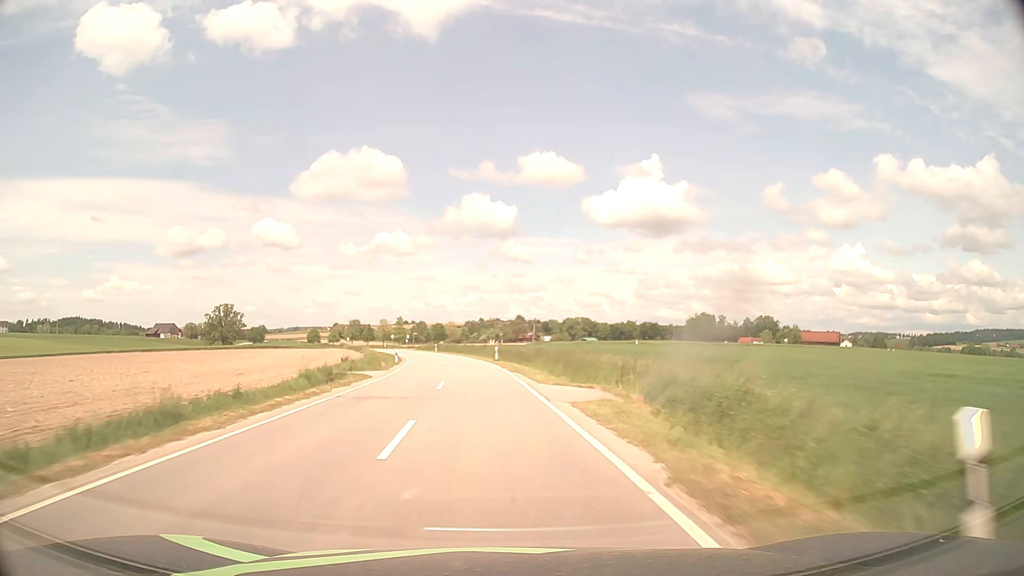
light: Day
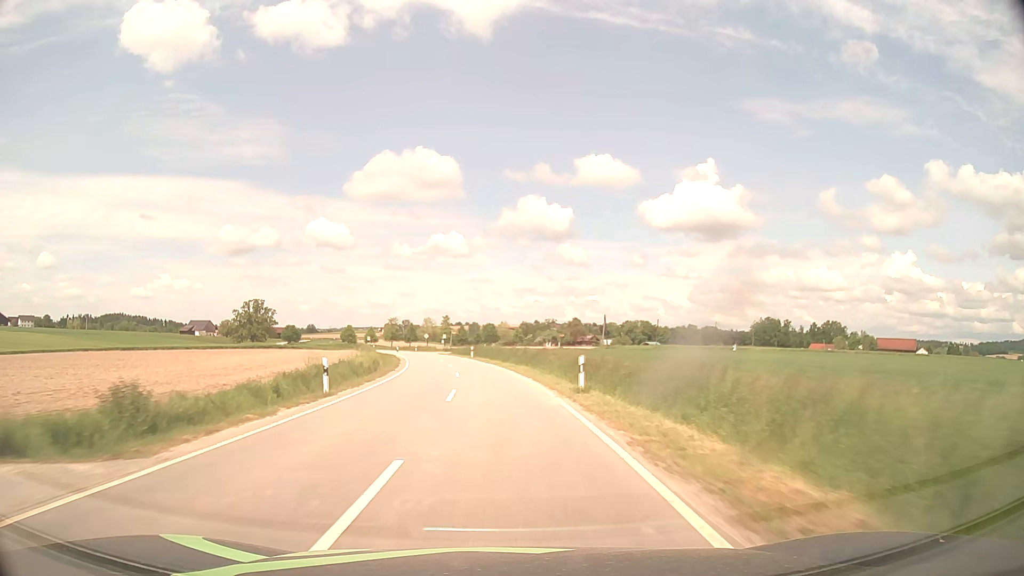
(-1.3, +28.3) m; -5°
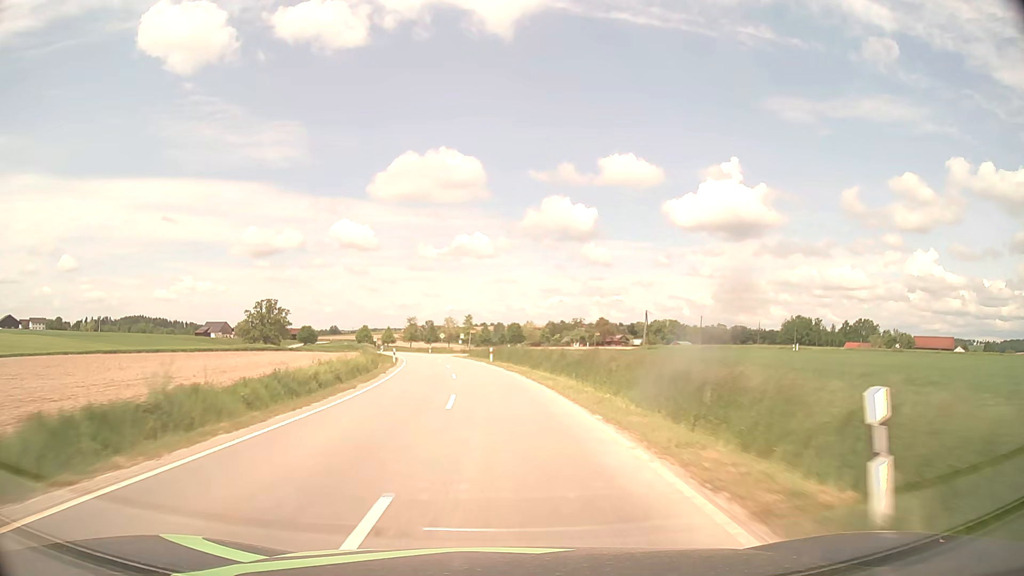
(-0.2, +14.2) m; -2°
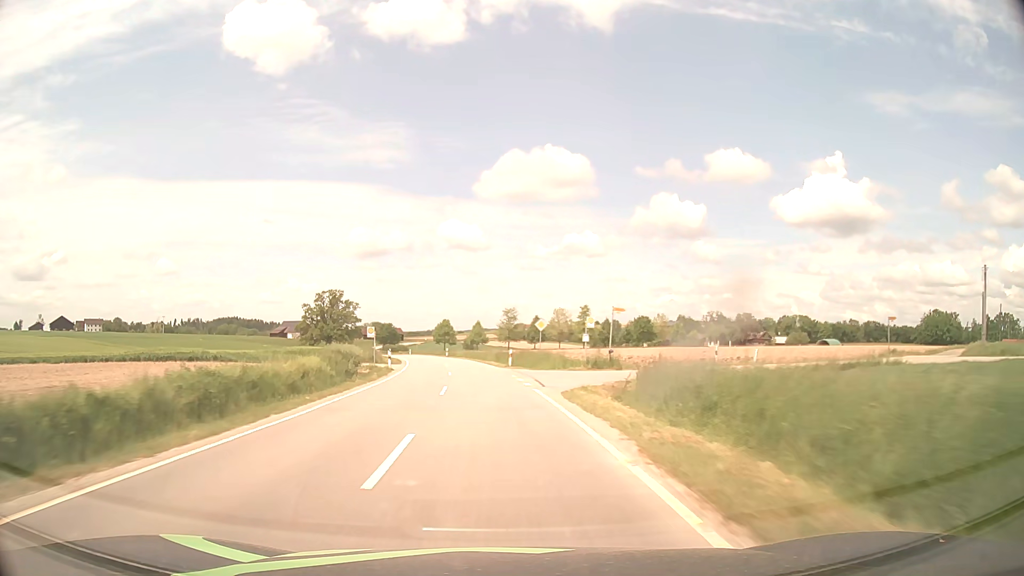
(-4.5, +56.5) m; -9°
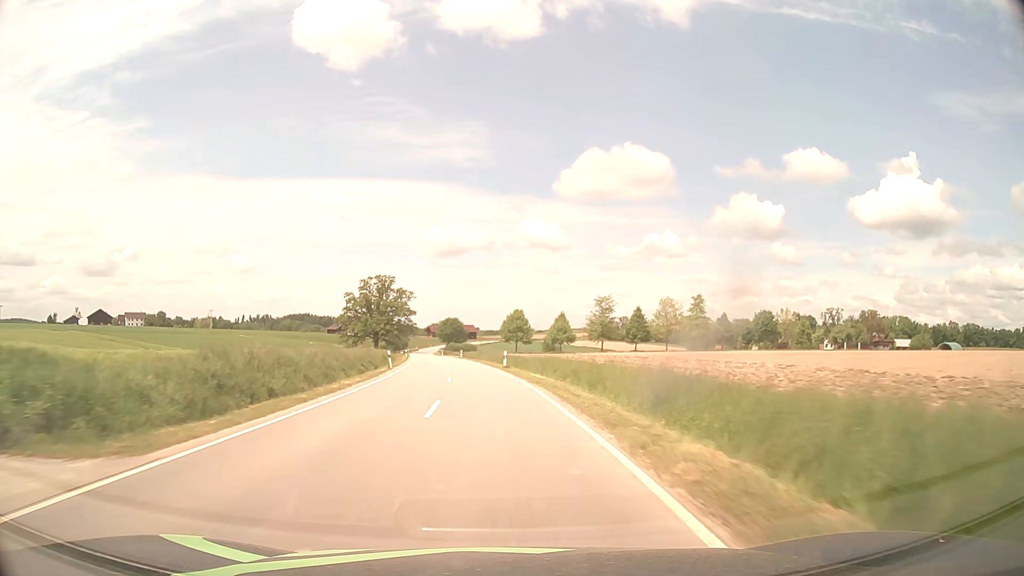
(-2.4, +42.5) m; -7°
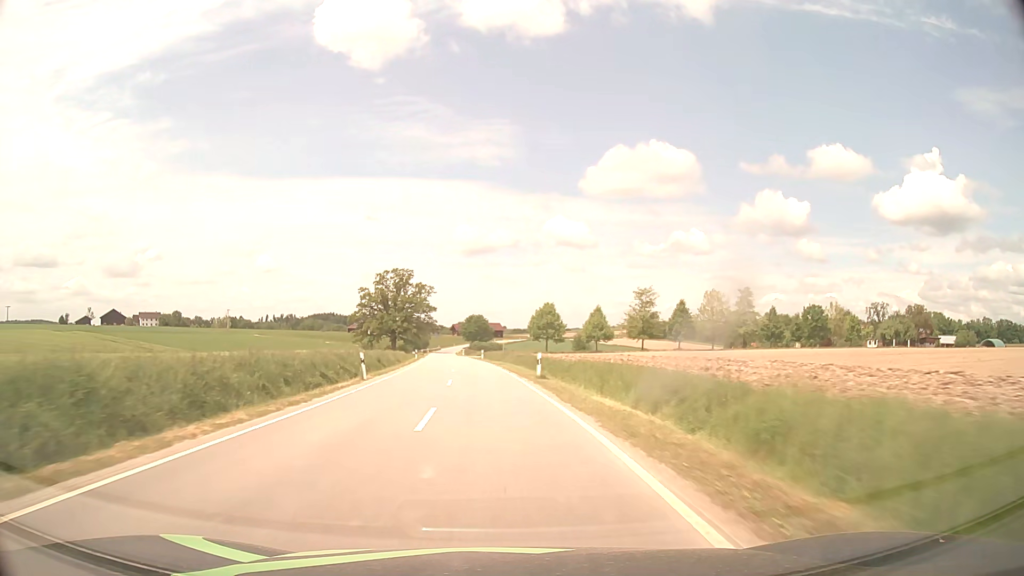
(-0.3, +14.2) m; -2°
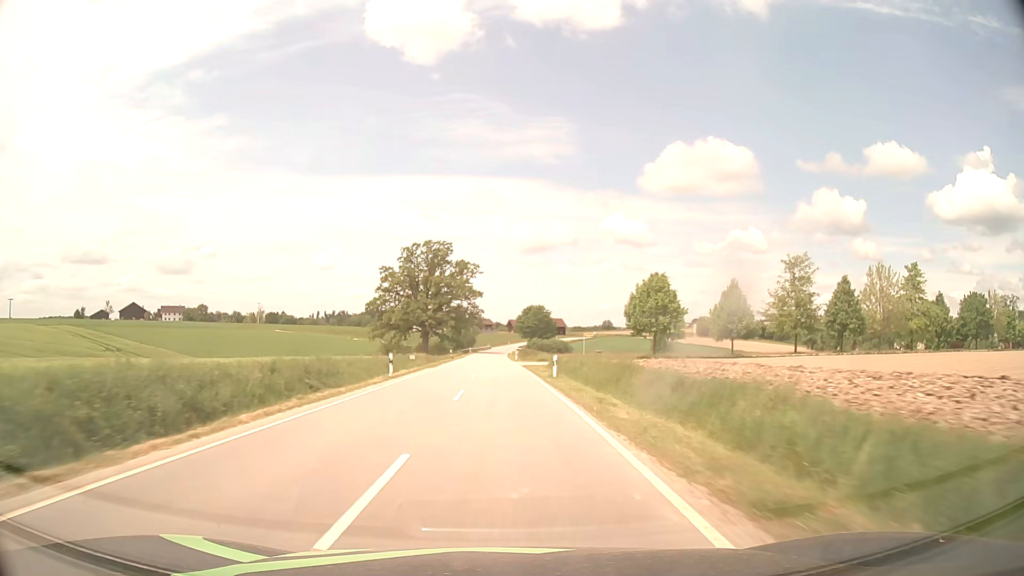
(-2.2, +42.7) m; -5°
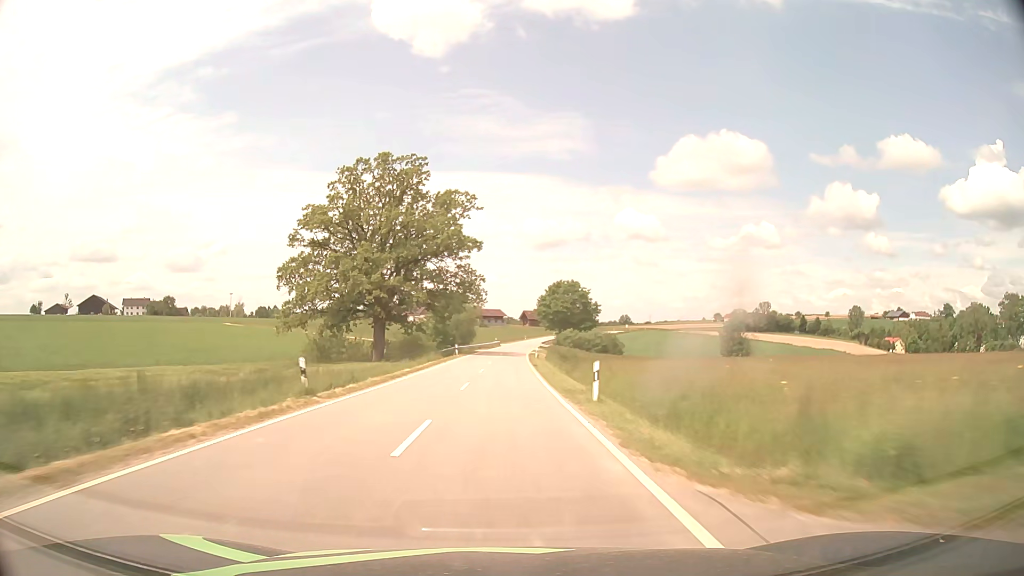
(-0.8, +57.1) m; -1°
(0, +10) (0, +20) (0, +30) (0, +40) (0, +50) (0, +60) (+1, +70) (+1, +80) (+2, +90) (+2, +100) m
